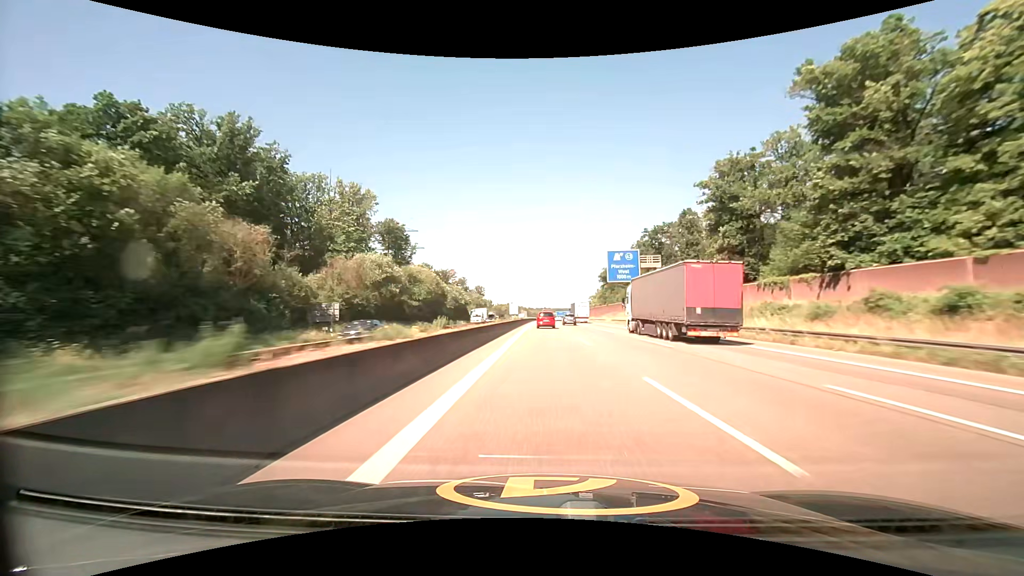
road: motorway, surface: asphalt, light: Day
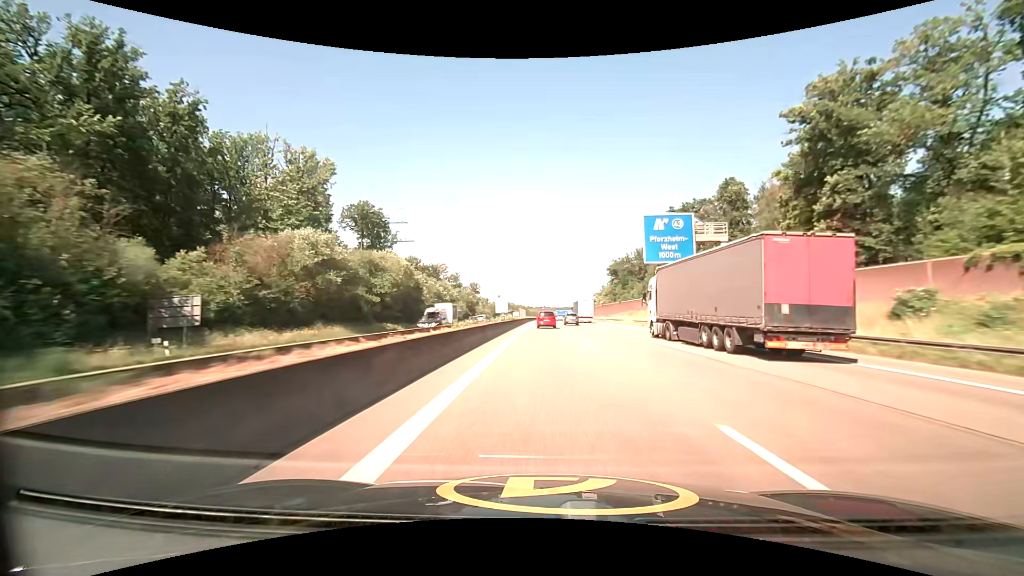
(0.0, +22.3) m; 0°
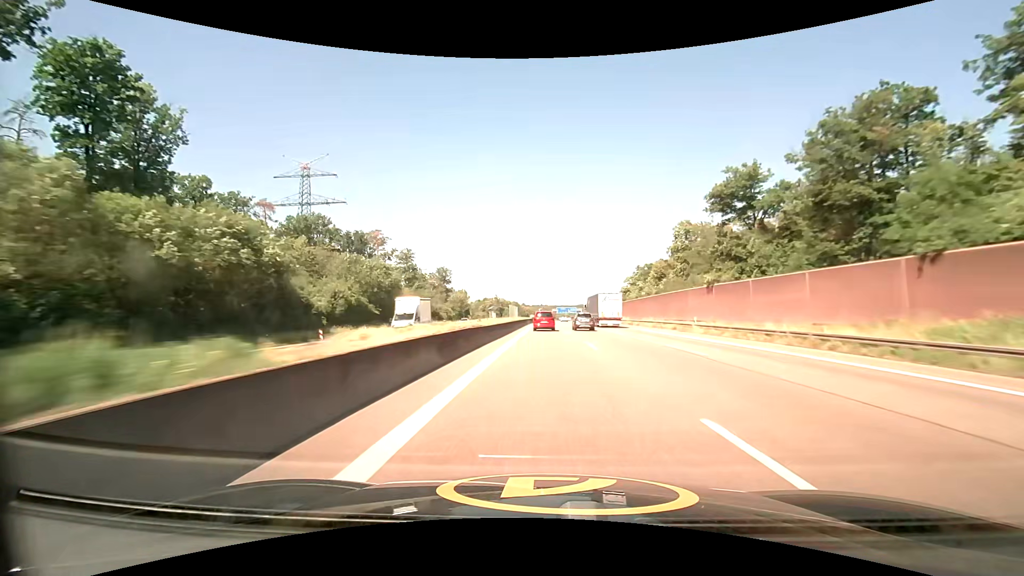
(+0.3, +89.7) m; 0°
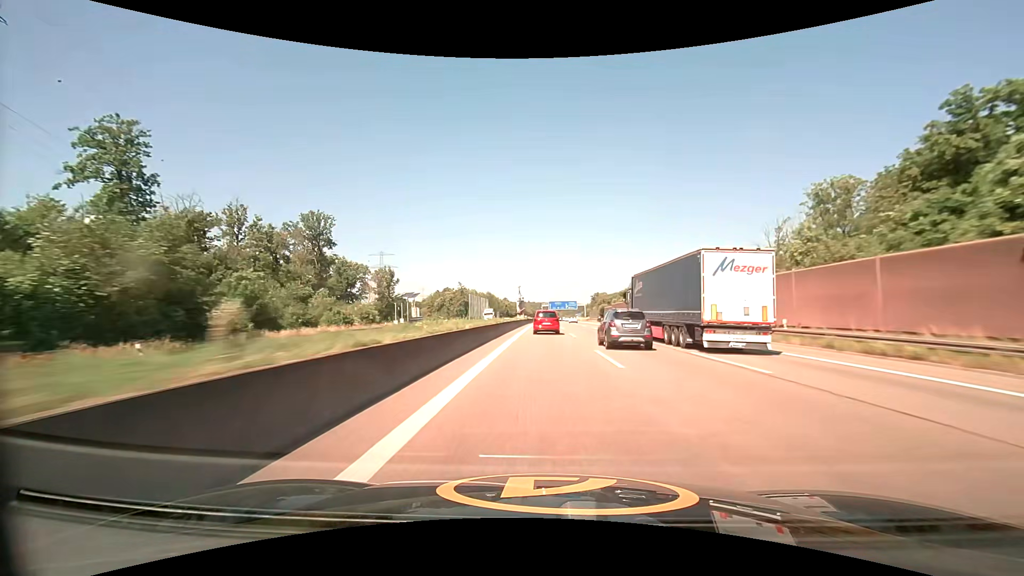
(+1.2, +112.4) m; +1°
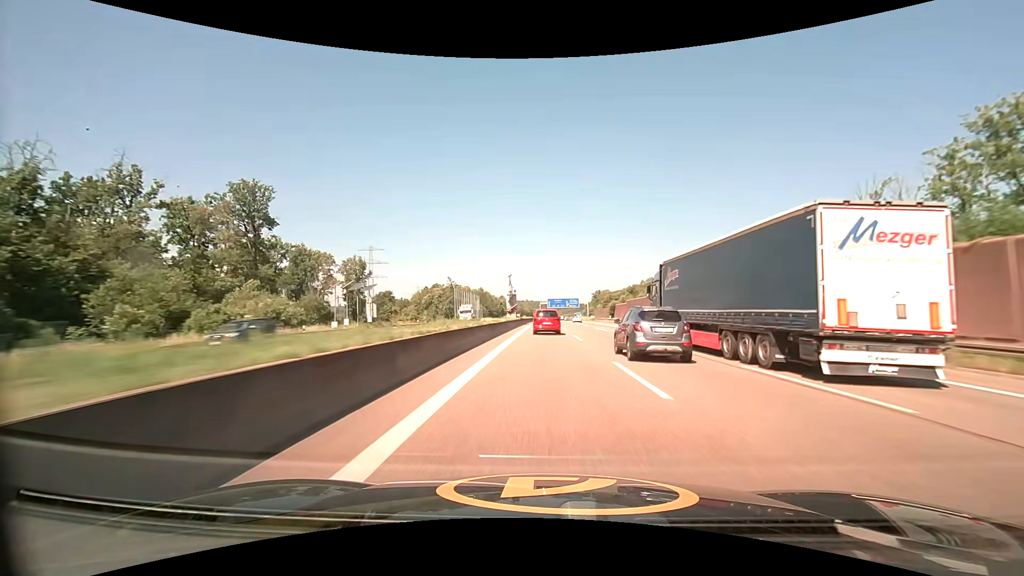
(0.0, +22.7) m; 0°
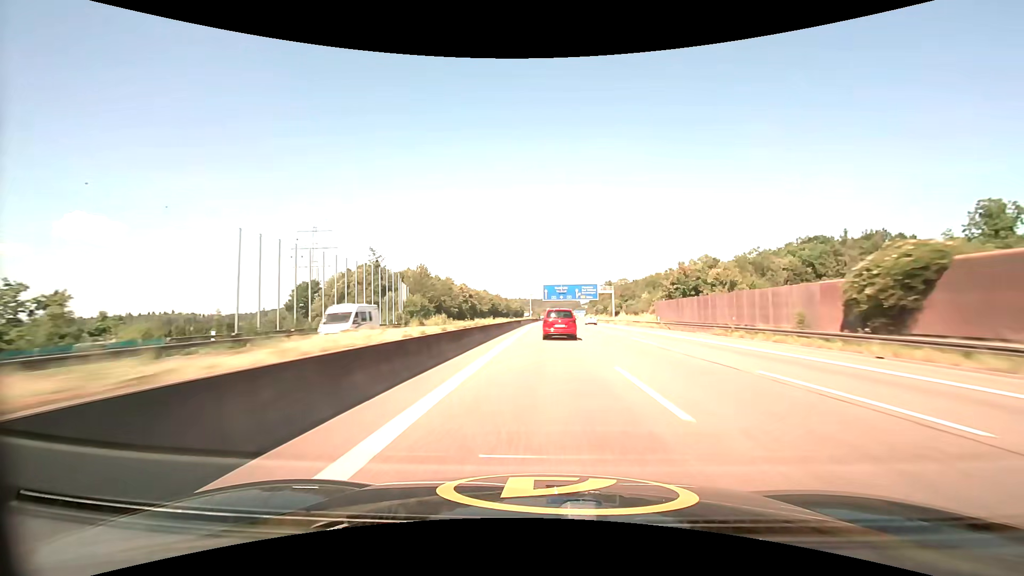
(+0.7, +90.9) m; +1°
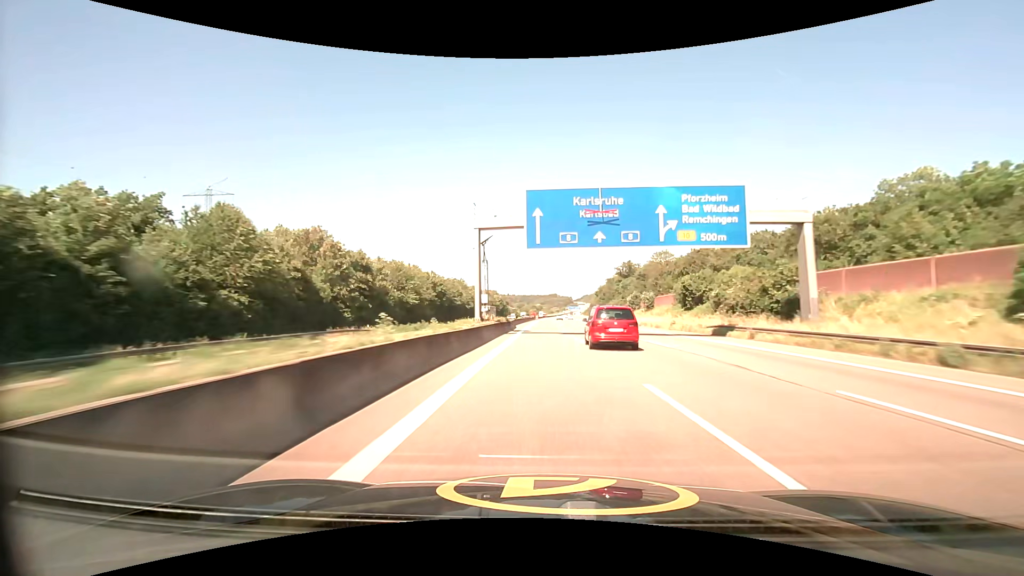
(+0.8, +92.8) m; +1°
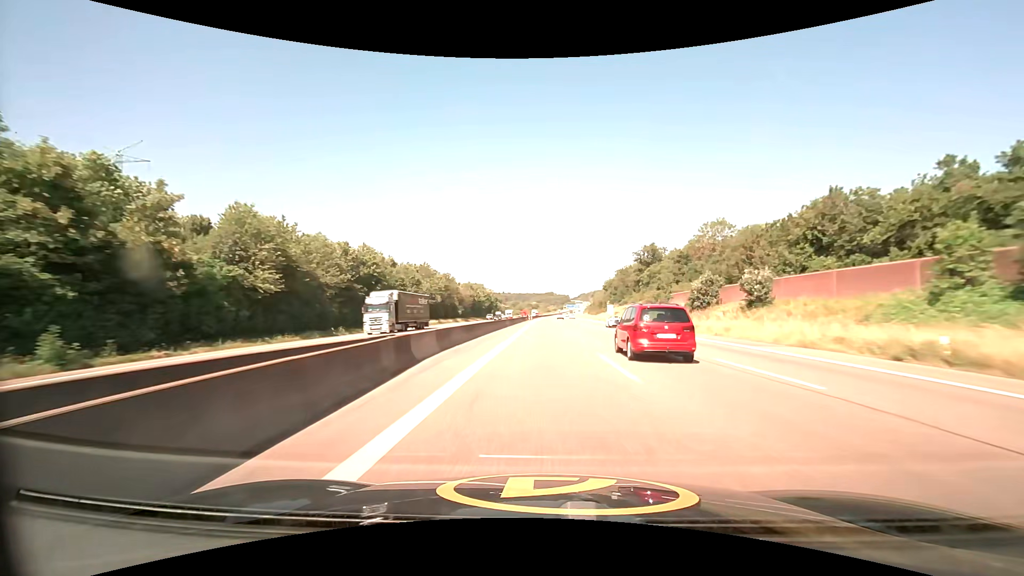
(+0.2, +47.0) m; 0°
(0, +10) (0, +20) (0, +30) (0, +40) (0, +50) (0, +60) (0, +70) (+1, +80) (+1, +90) (+1, +100) m
